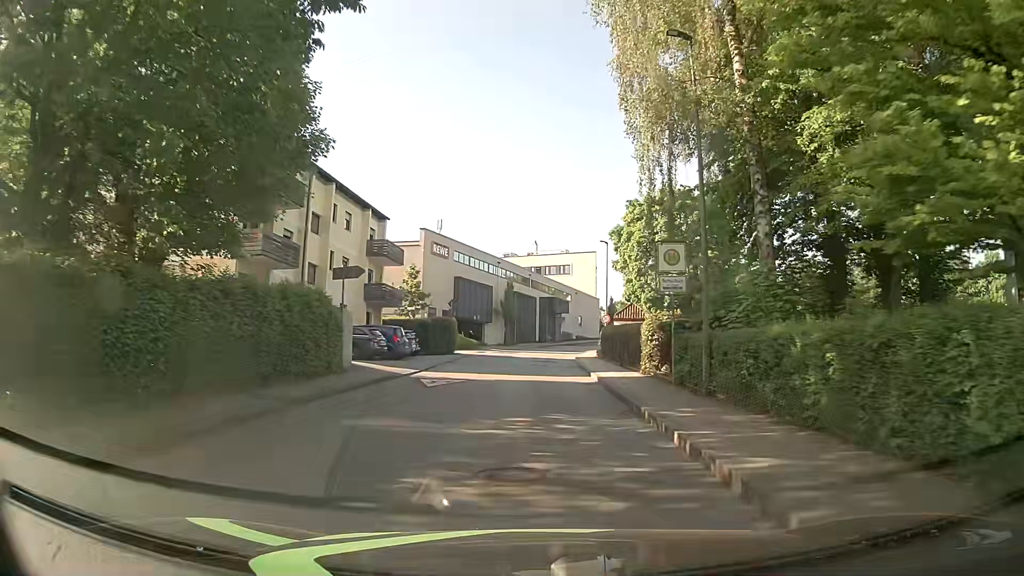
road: unclassified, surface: asphalt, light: Day
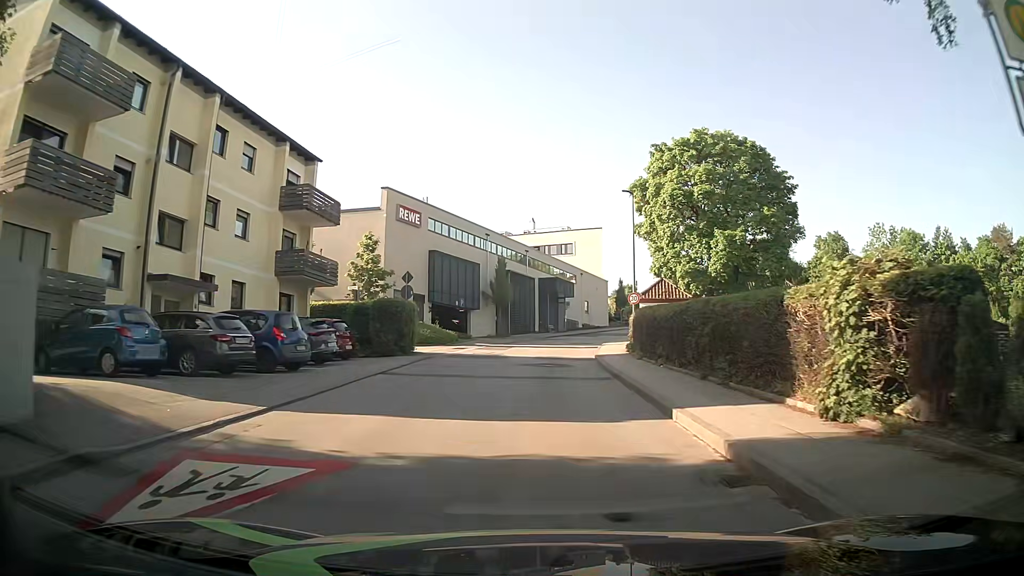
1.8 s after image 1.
(+0.1, +14.4) m; +1°
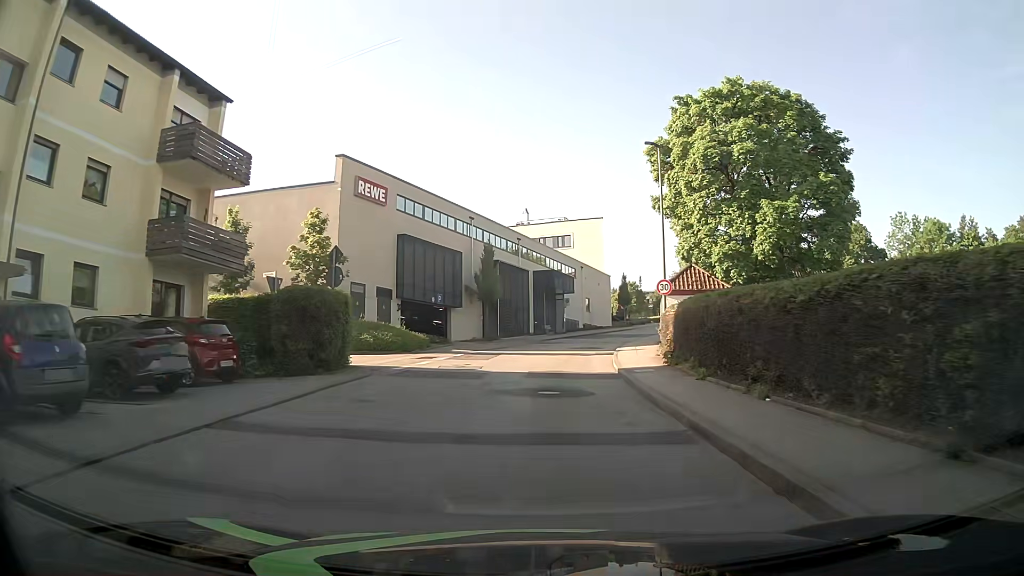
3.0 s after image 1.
(0.0, +9.6) m; +1°
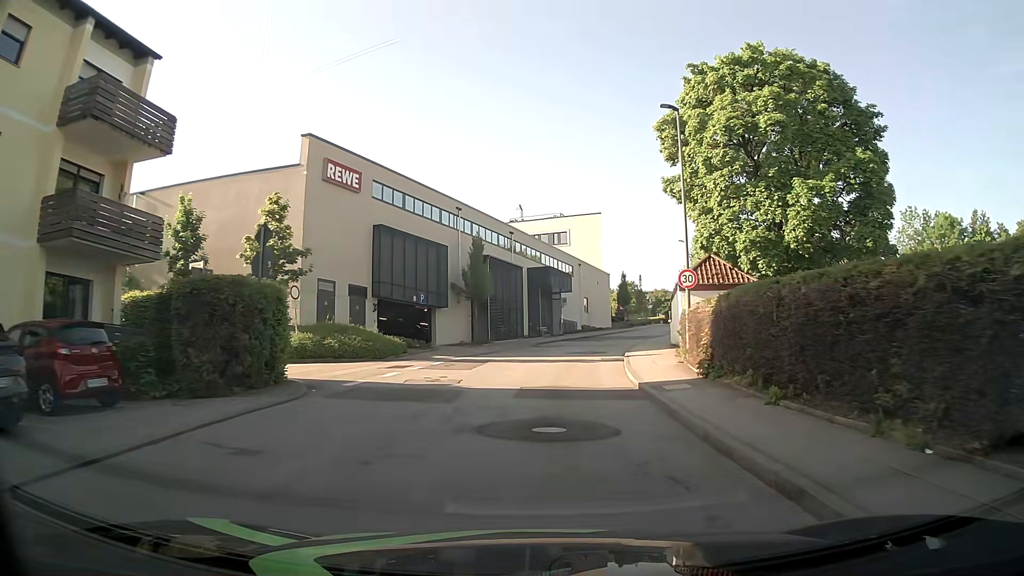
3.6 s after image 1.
(-0.1, +4.8) m; -1°
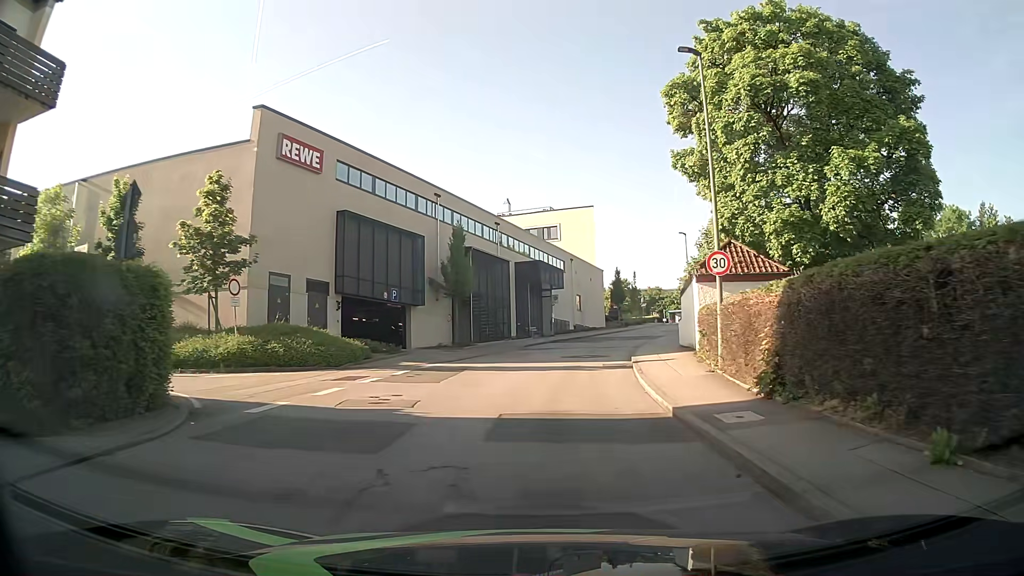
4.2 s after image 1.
(0.0, +4.8) m; +1°
